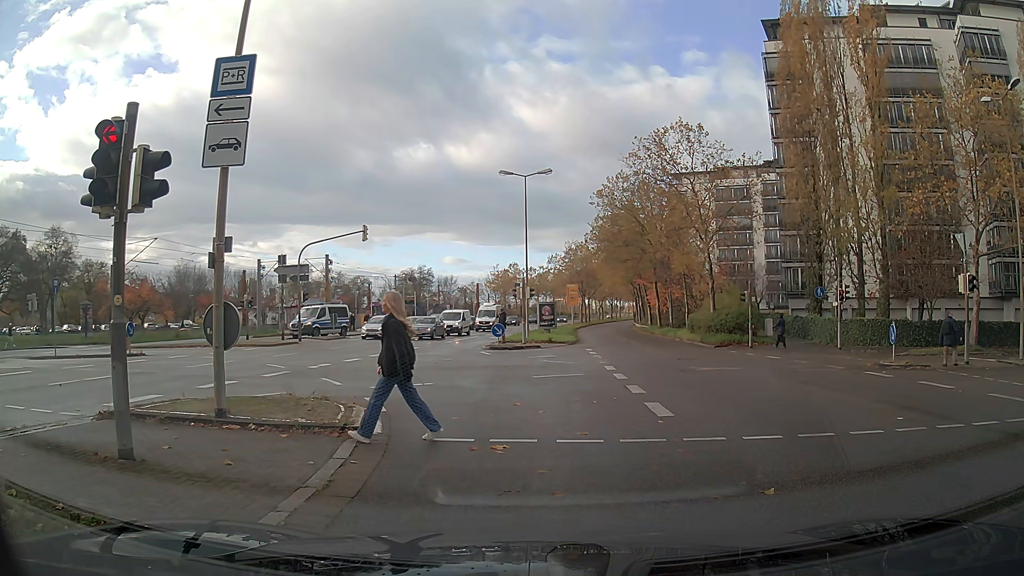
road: secondary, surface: asphalt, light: Day
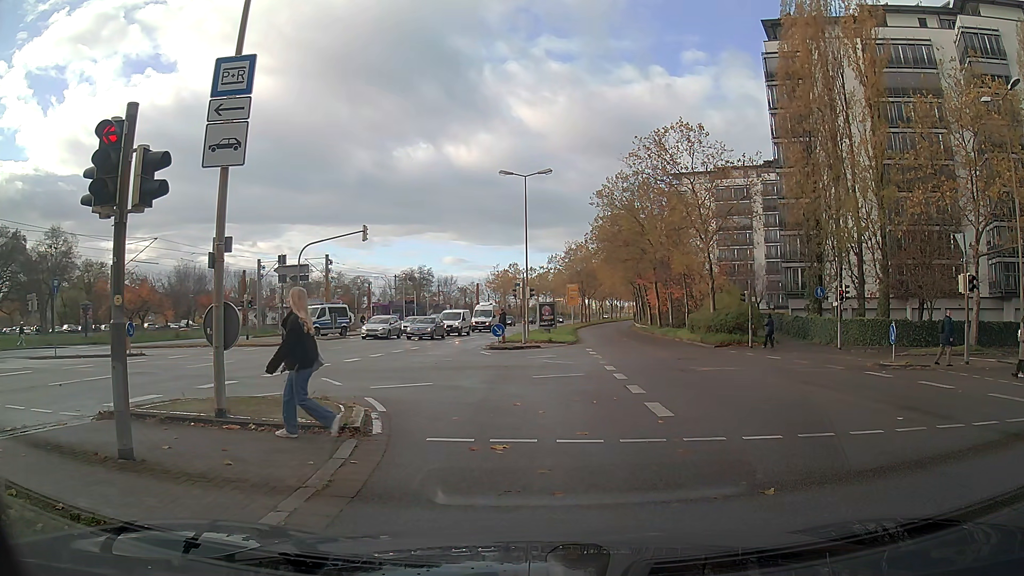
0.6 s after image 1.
(0.0, 0.0) m; 0°
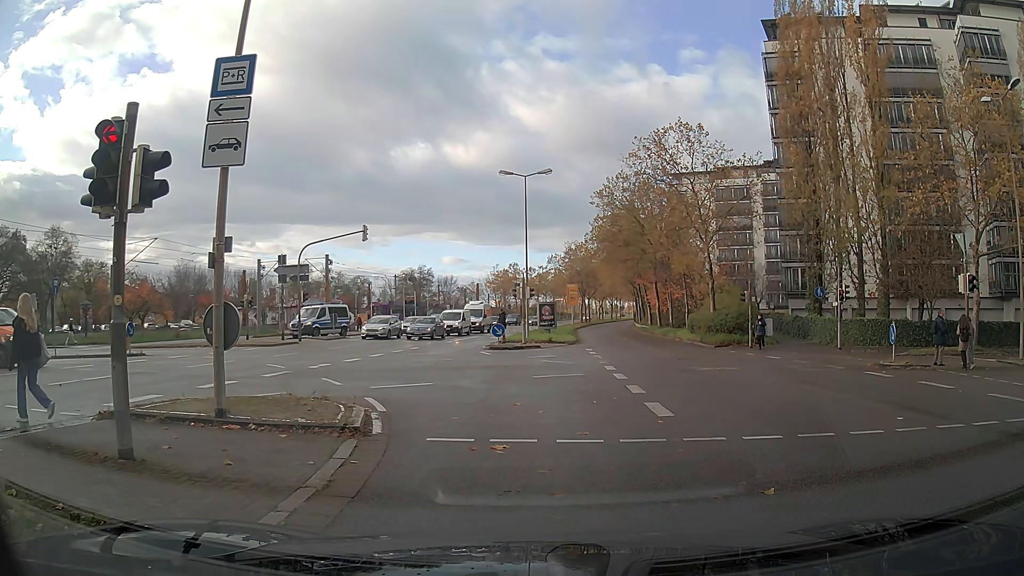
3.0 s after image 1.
(0.0, 0.0) m; 0°
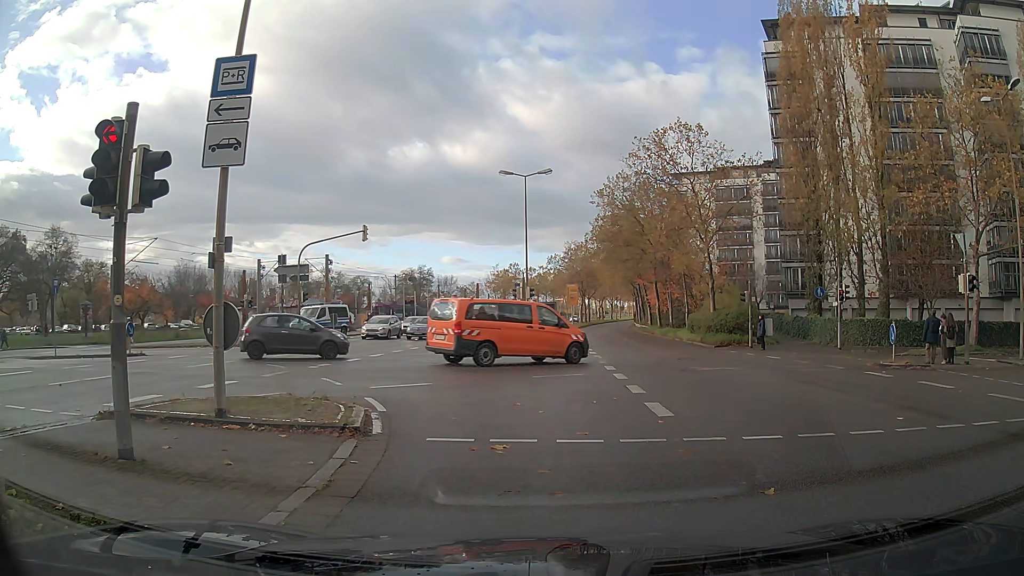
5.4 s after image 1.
(0.0, 0.0) m; 0°
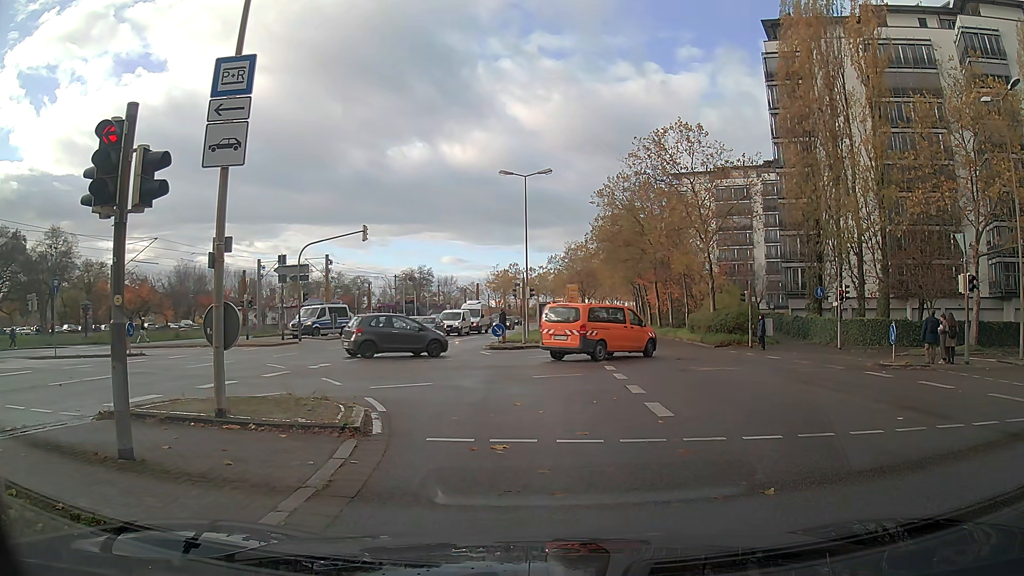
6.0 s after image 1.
(0.0, 0.0) m; 0°
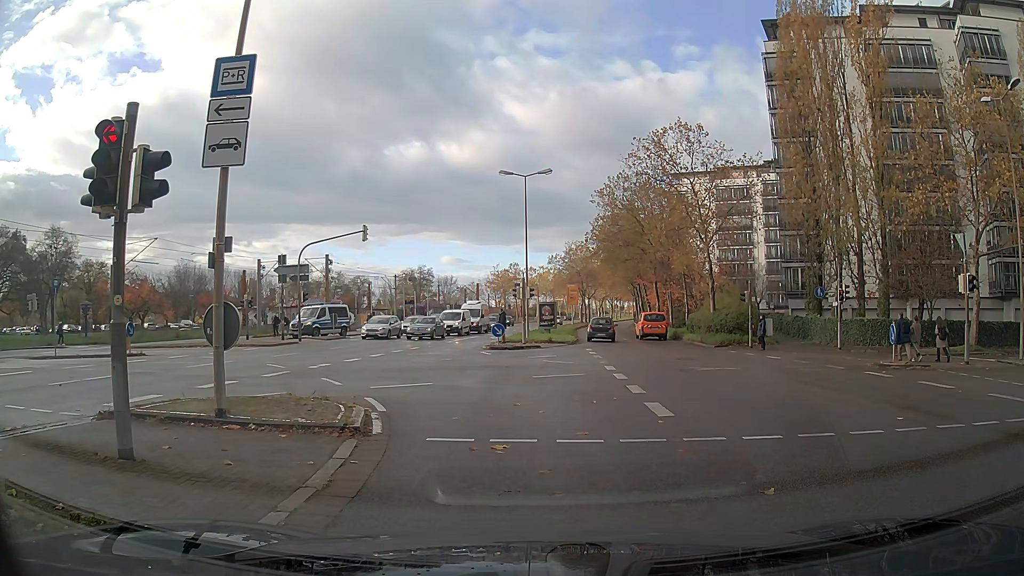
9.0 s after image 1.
(0.0, 0.0) m; 0°
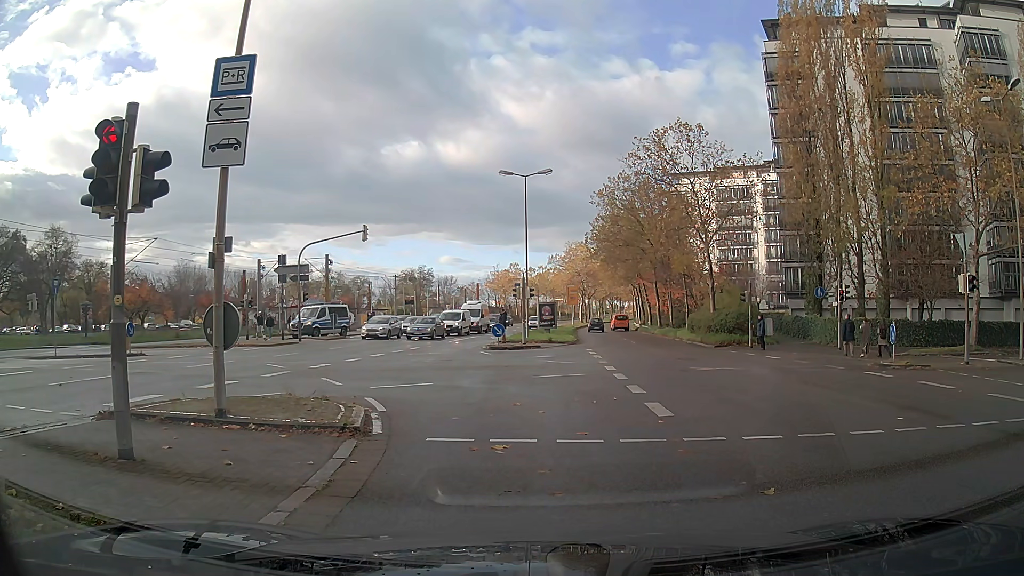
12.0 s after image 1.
(0.0, 0.0) m; 0°
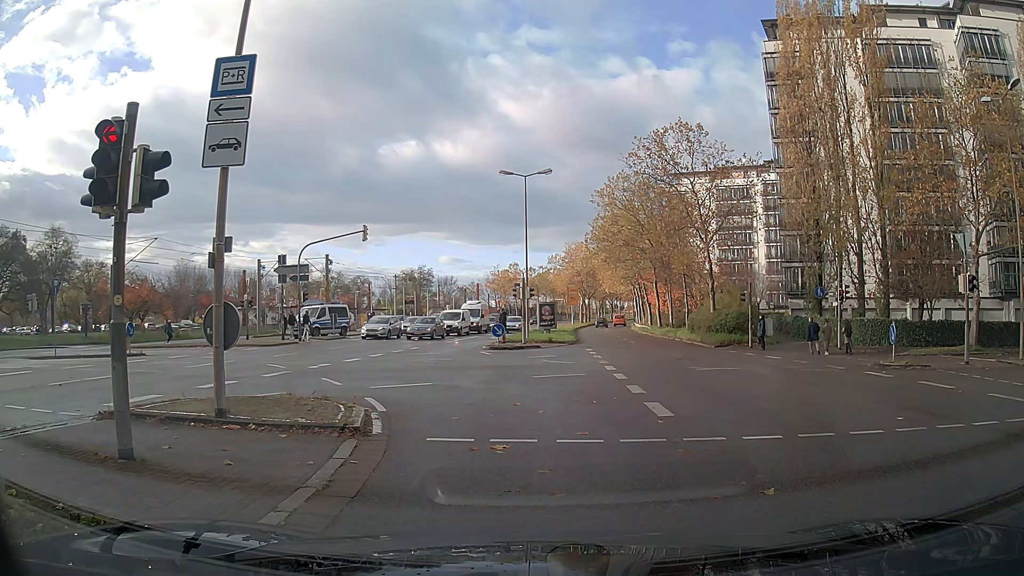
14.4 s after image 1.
(0.0, 0.0) m; 0°
(-1, +10) (-5, +19) (-13, +24) (-23, +26) (-33, +26) (-43, +26) (-53, +26) (-63, +26) (-73, +26) (-83, +26) m
